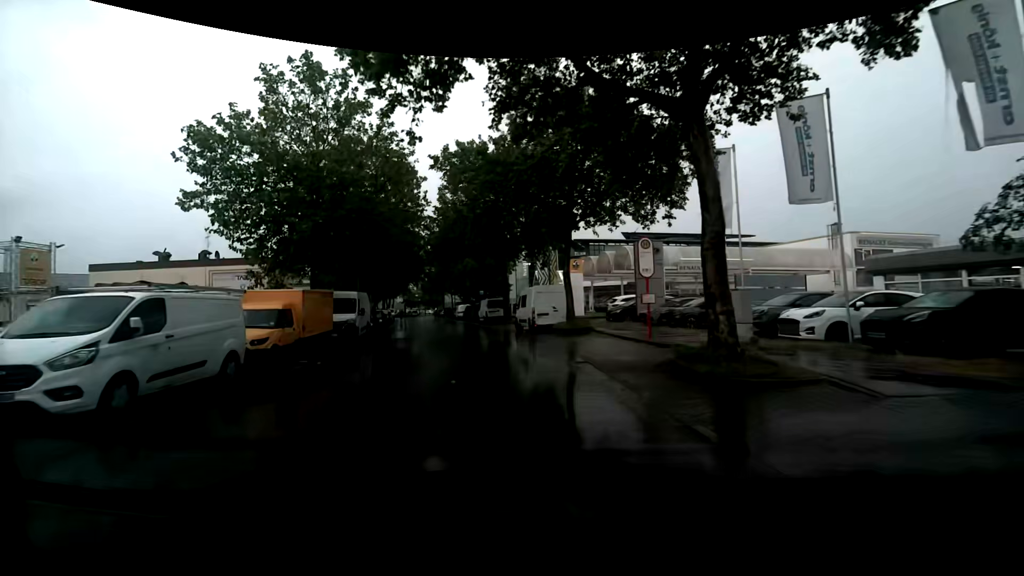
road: tertiary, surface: asphalt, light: Day
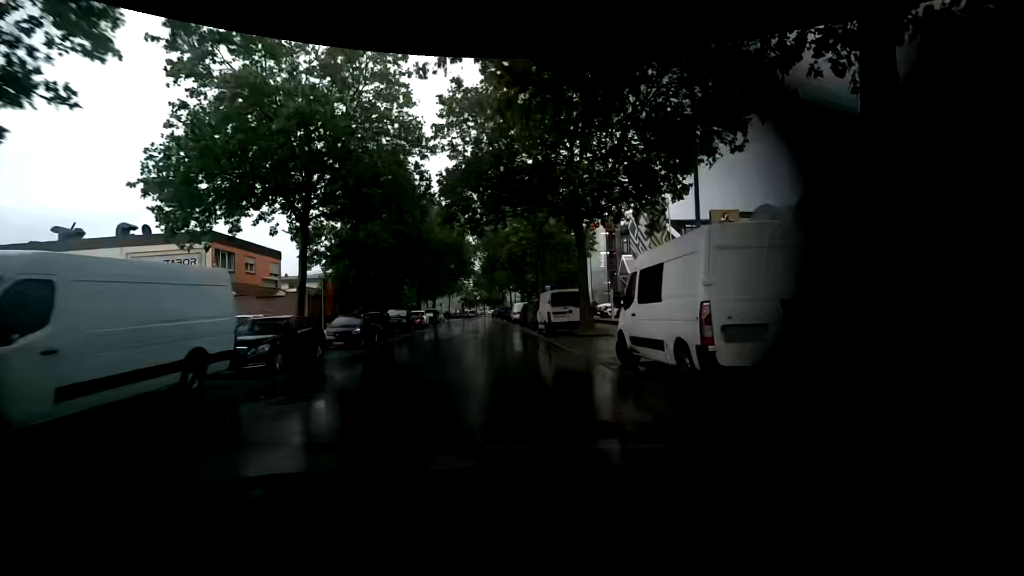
(-1.6, +18.4) m; -7°
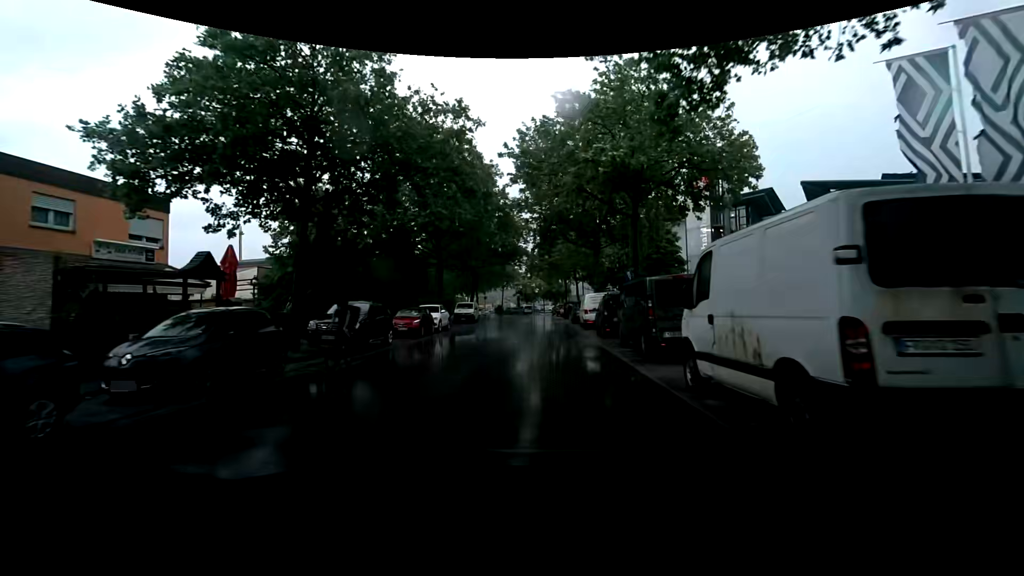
(-1.2, +19.2) m; -6°
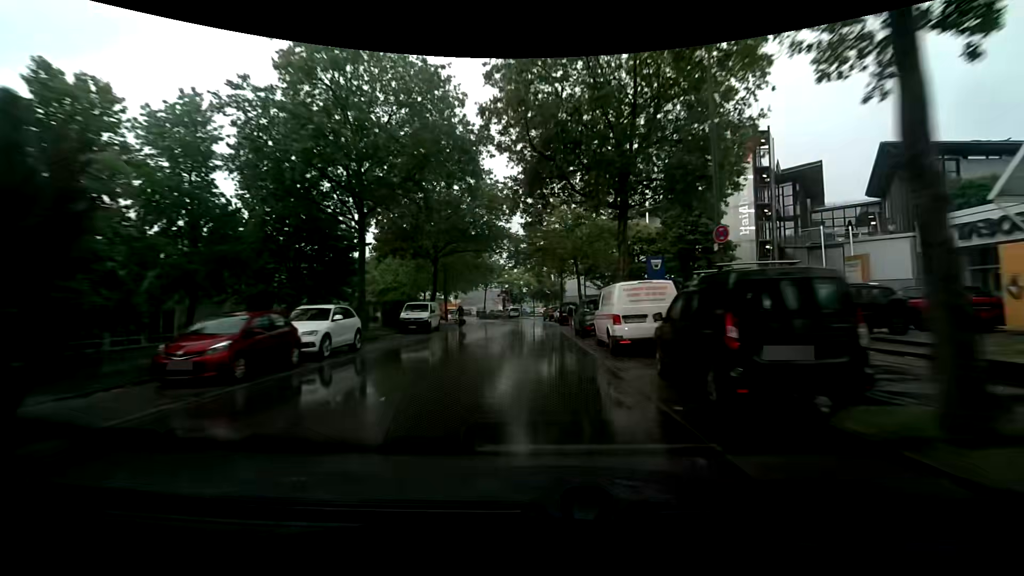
(-0.4, +14.6) m; -2°
(0, +10) (0, +20) (-1, +30) (-1, +40) (-1, +50) (-2, +60) (-4, +70) (-8, +79) (-13, +88) (-19, +96) m
